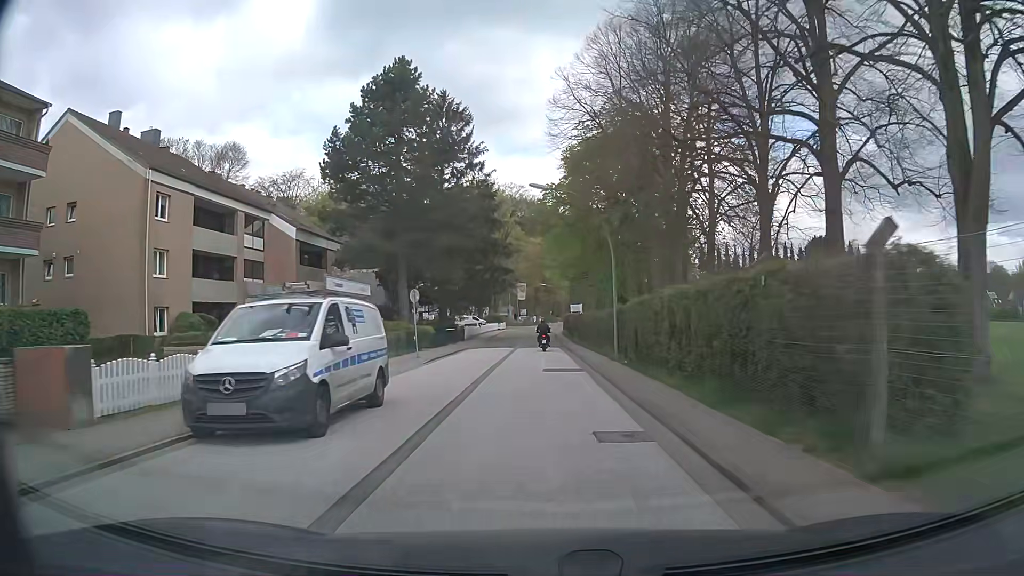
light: Day
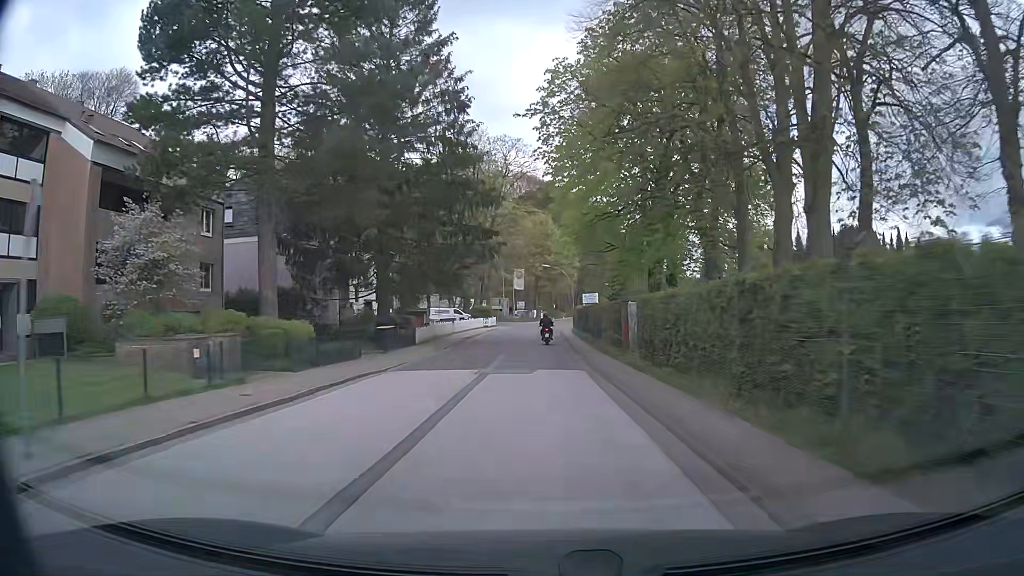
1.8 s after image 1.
(-0.2, +23.9) m; -1°
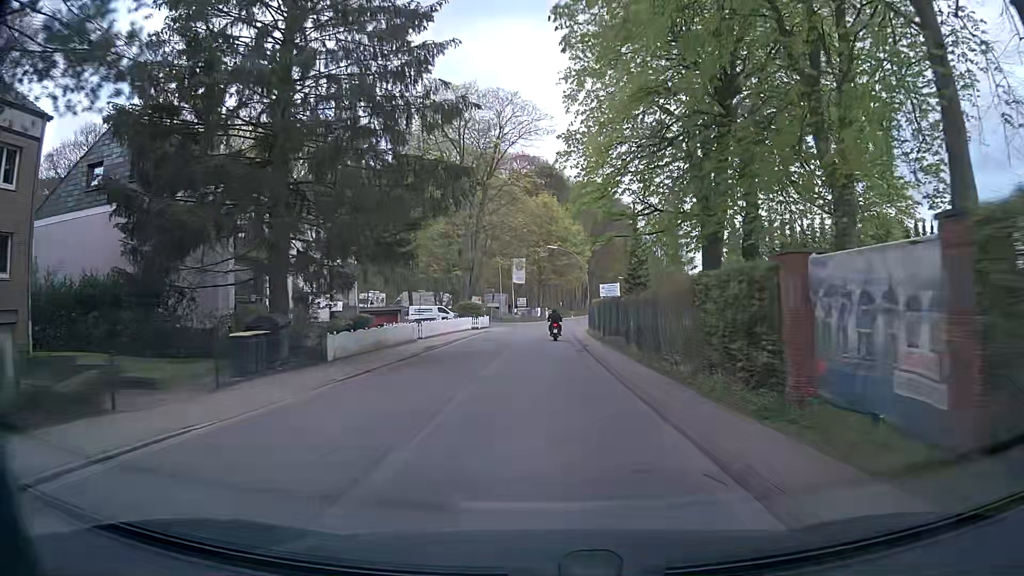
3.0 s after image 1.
(+0.1, +15.8) m; +1°
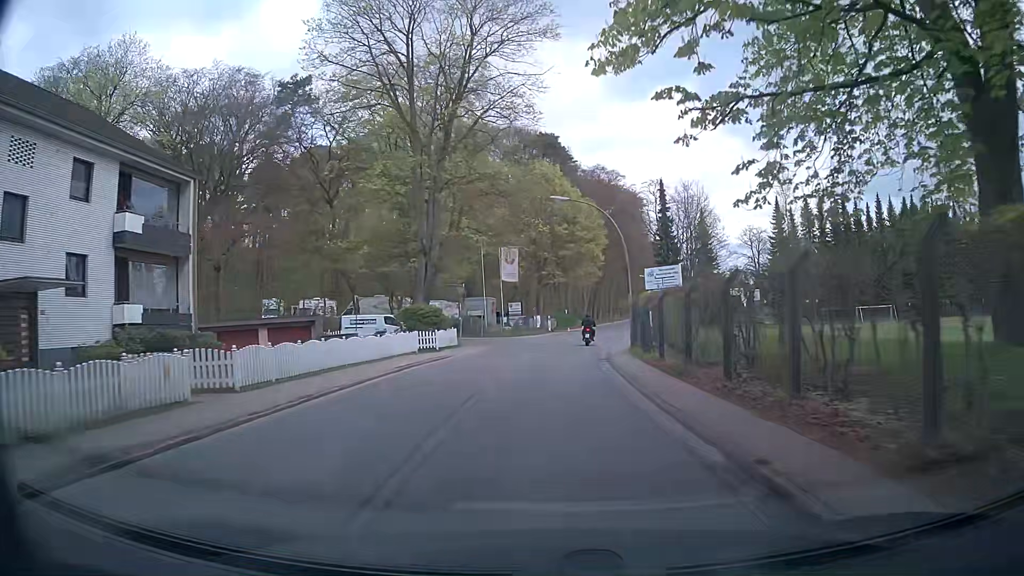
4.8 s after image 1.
(-0.4, +23.0) m; -1°
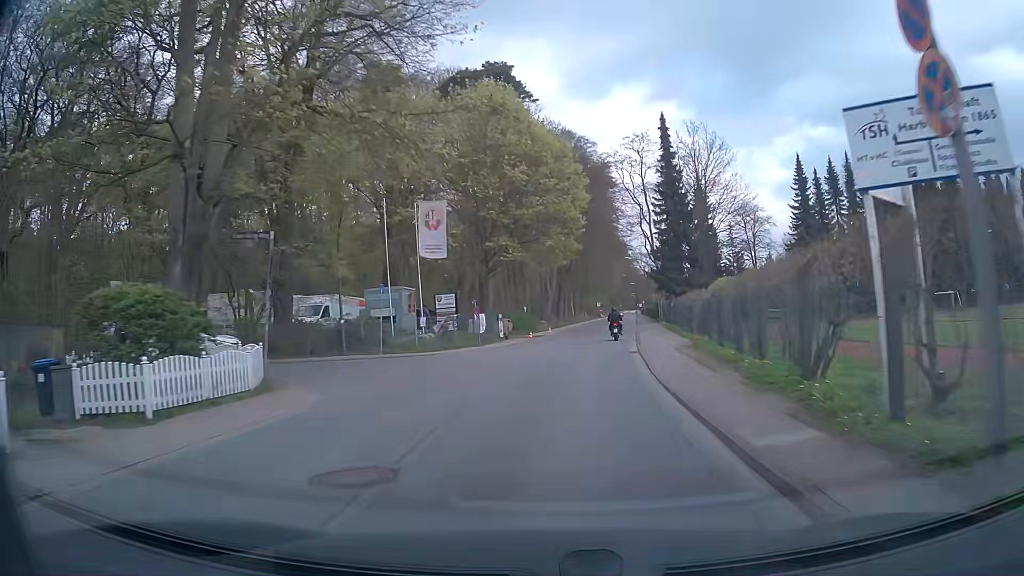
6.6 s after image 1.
(+0.5, +23.0) m; +4°
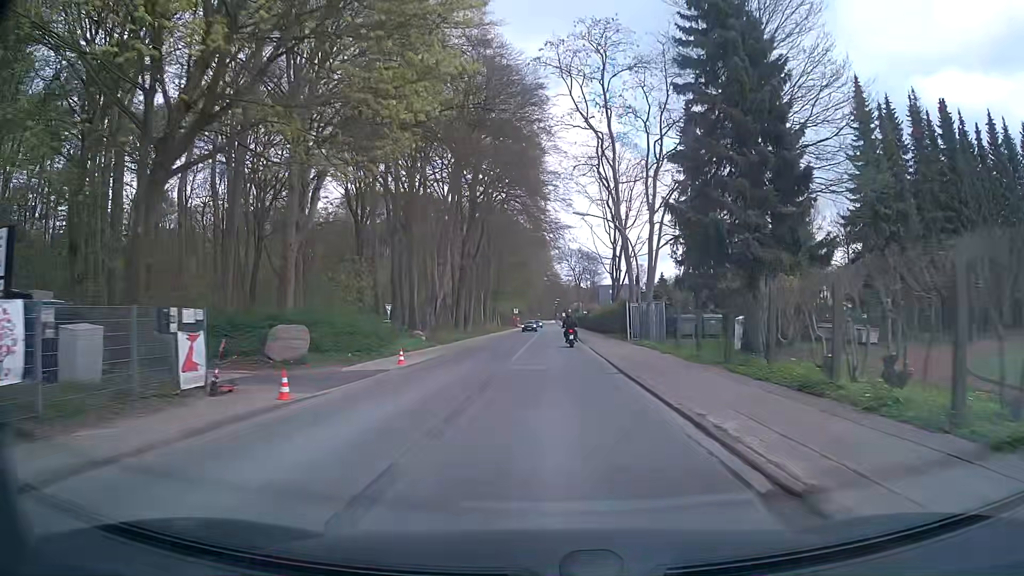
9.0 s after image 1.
(+1.9, +30.4) m; +6°
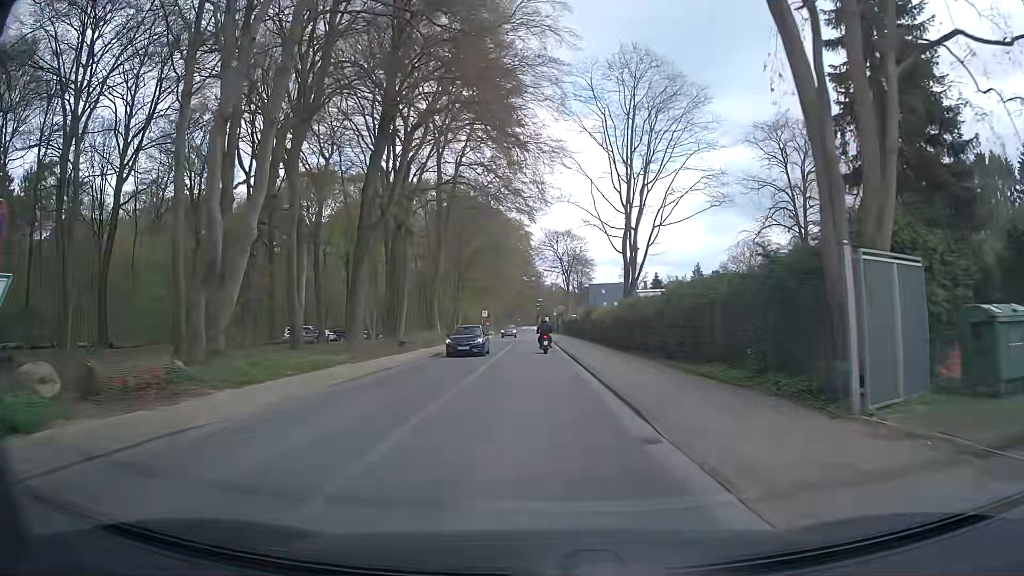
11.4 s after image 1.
(+0.9, +29.8) m; +2°
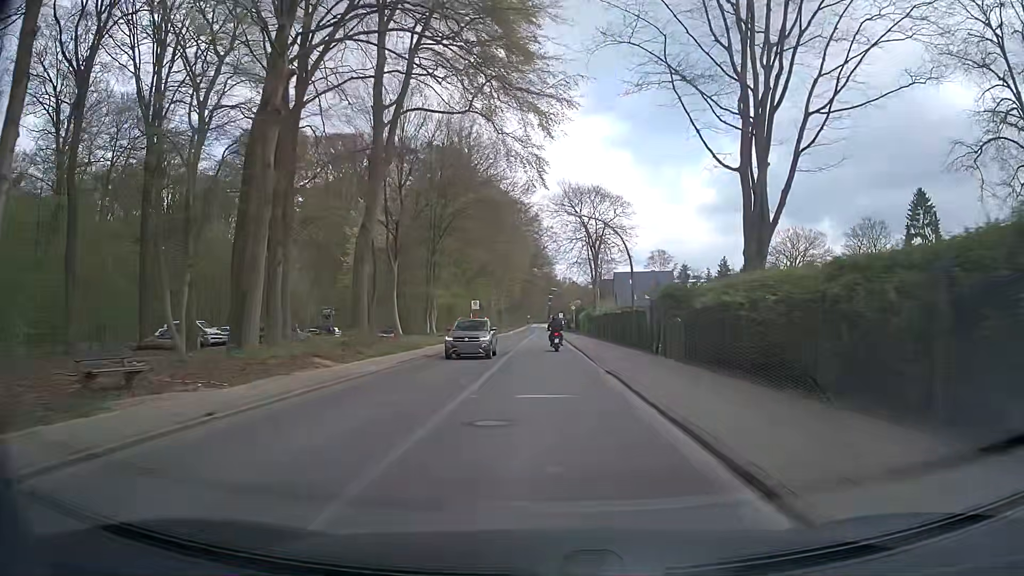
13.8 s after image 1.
(-0.5, +29.2) m; -1°
(0, +10) (0, +20) (0, +30) (0, +40) (0, +50) (0, +60) (0, +70) (0, +80) (0, +90) (0, +100) m
